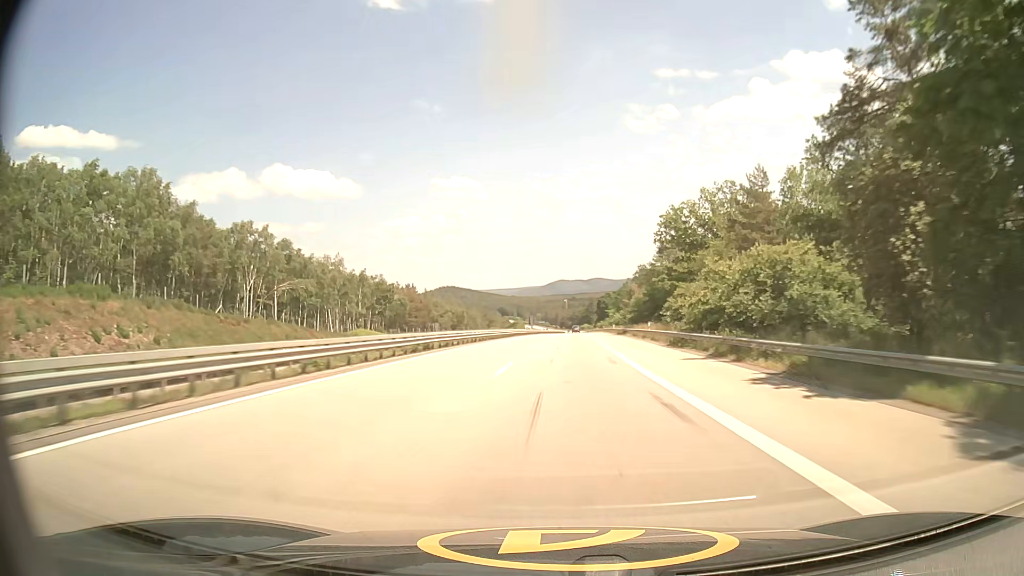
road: motorway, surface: asphalt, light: Day
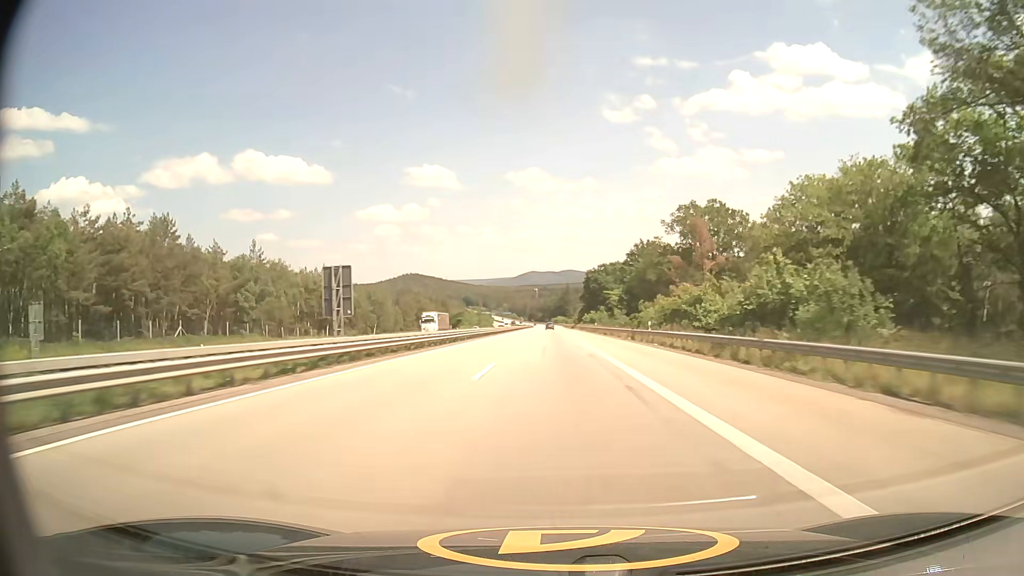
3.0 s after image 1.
(+3.9, +107.1) m; +3°
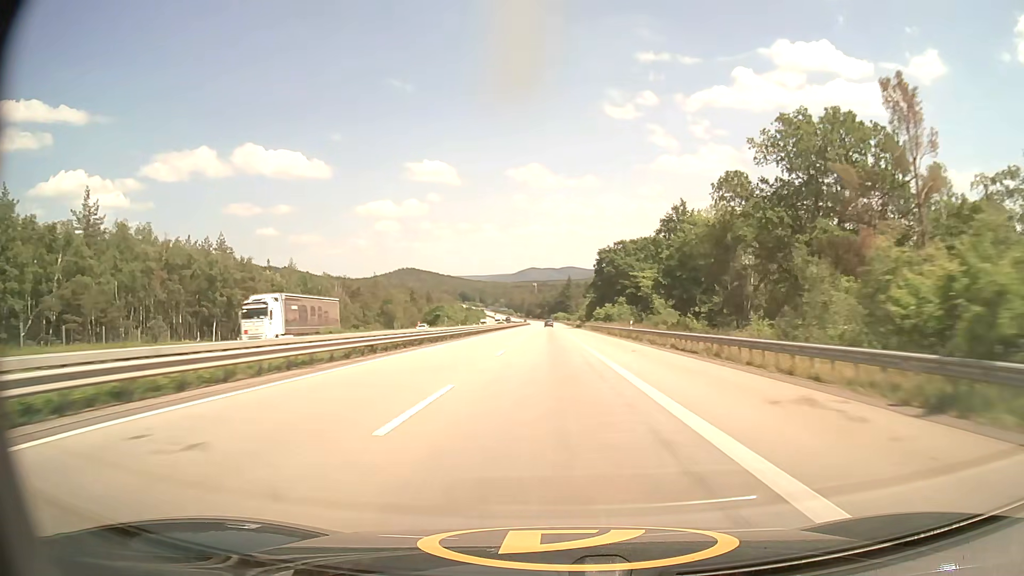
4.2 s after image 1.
(-0.1, +43.7) m; 0°
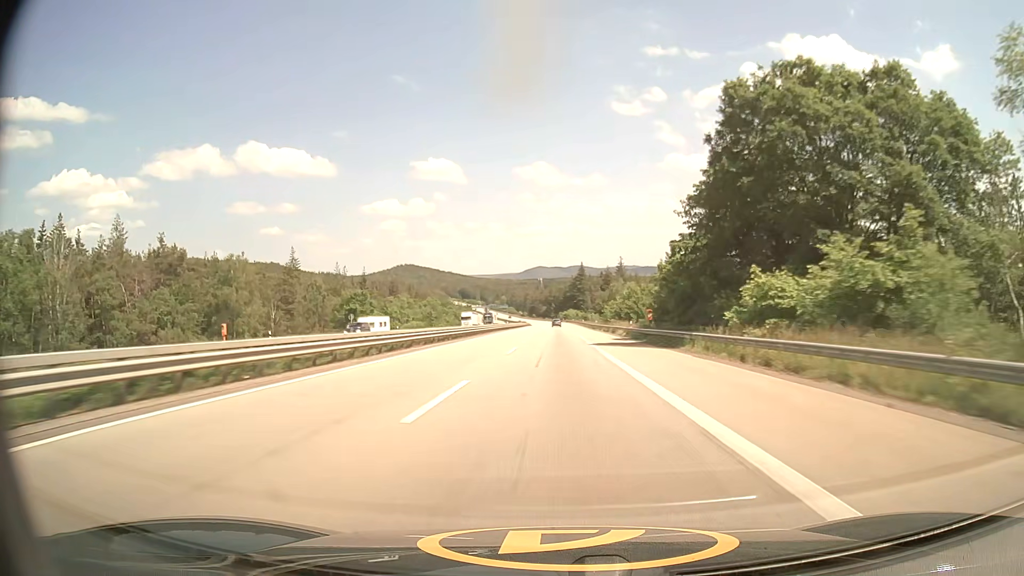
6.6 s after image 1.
(-0.6, +88.1) m; -1°
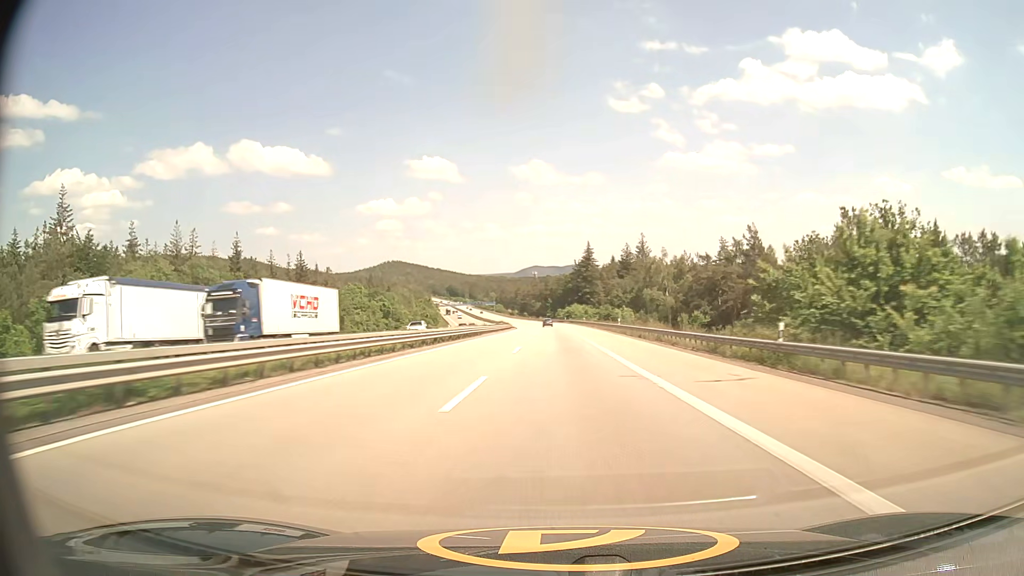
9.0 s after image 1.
(+0.1, +87.8) m; 0°
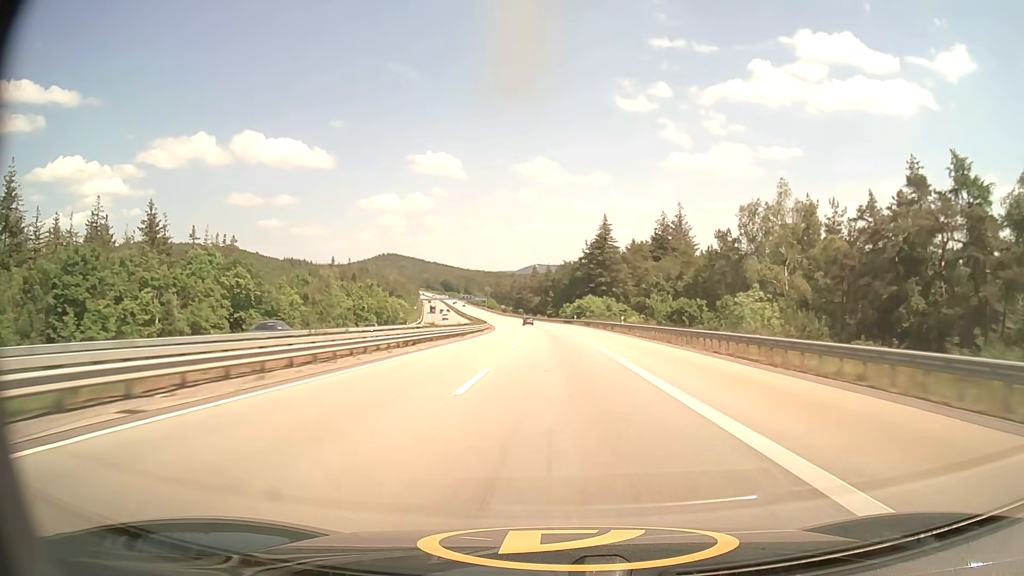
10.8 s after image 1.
(-0.1, +65.1) m; 0°
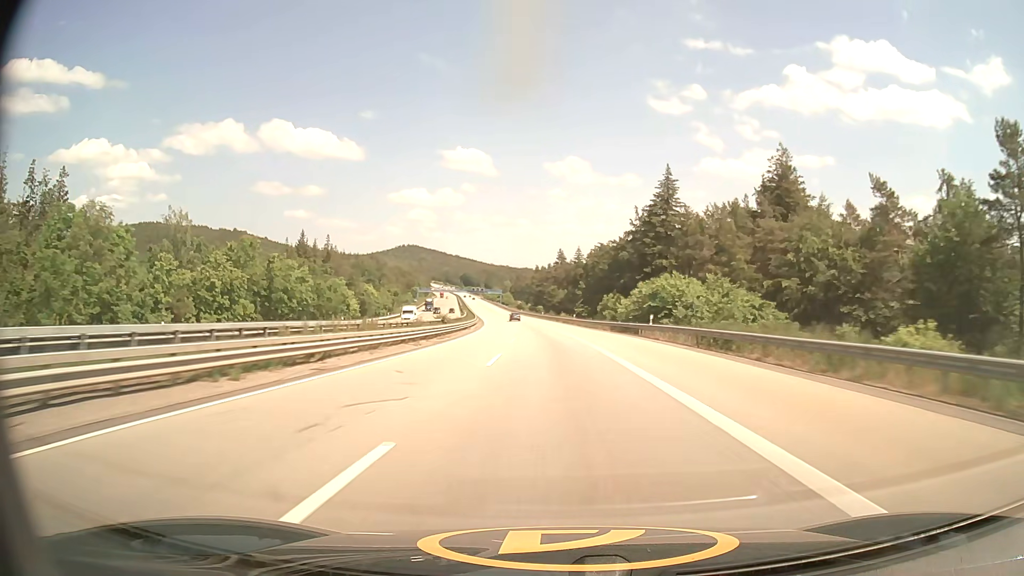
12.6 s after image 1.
(-0.6, +64.1) m; -2°
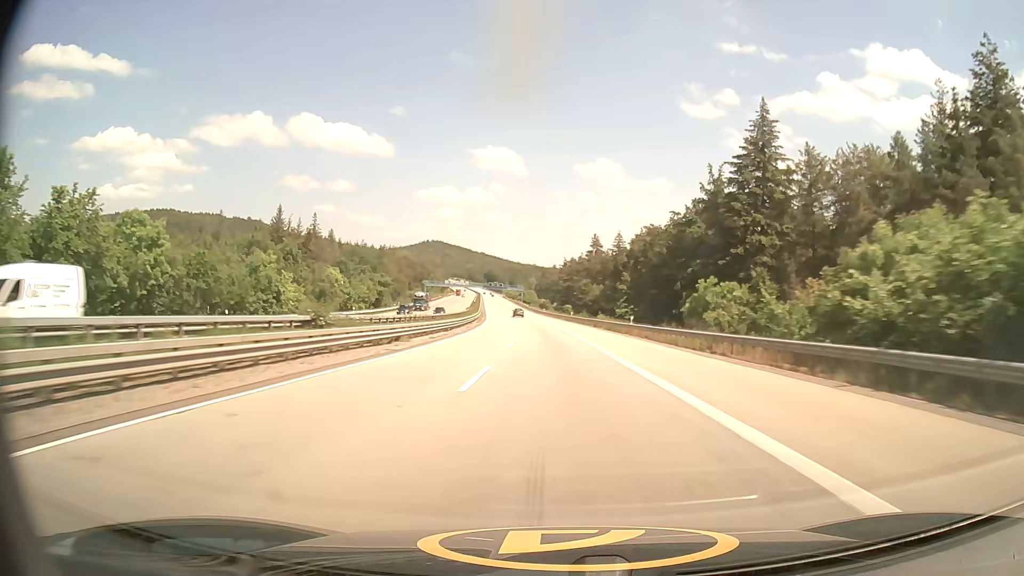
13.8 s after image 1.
(-1.0, +42.1) m; -3°
(0, +10) (0, +20) (0, +30) (0, +40) (-1, +50) (-1, +60) (-2, +70) (-2, +80) (-3, +90) (-4, +100) m
